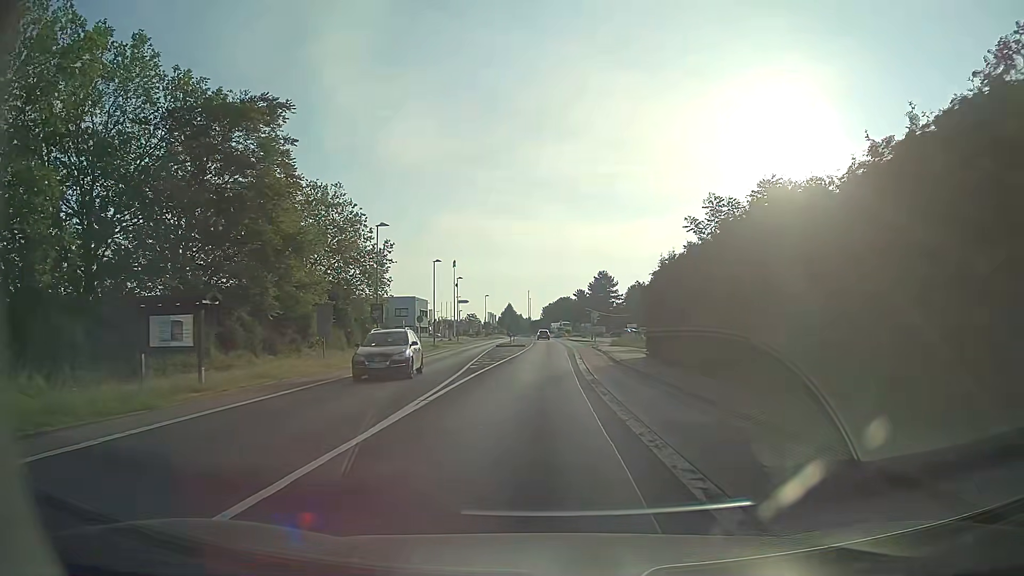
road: tertiary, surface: asphalt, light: Day
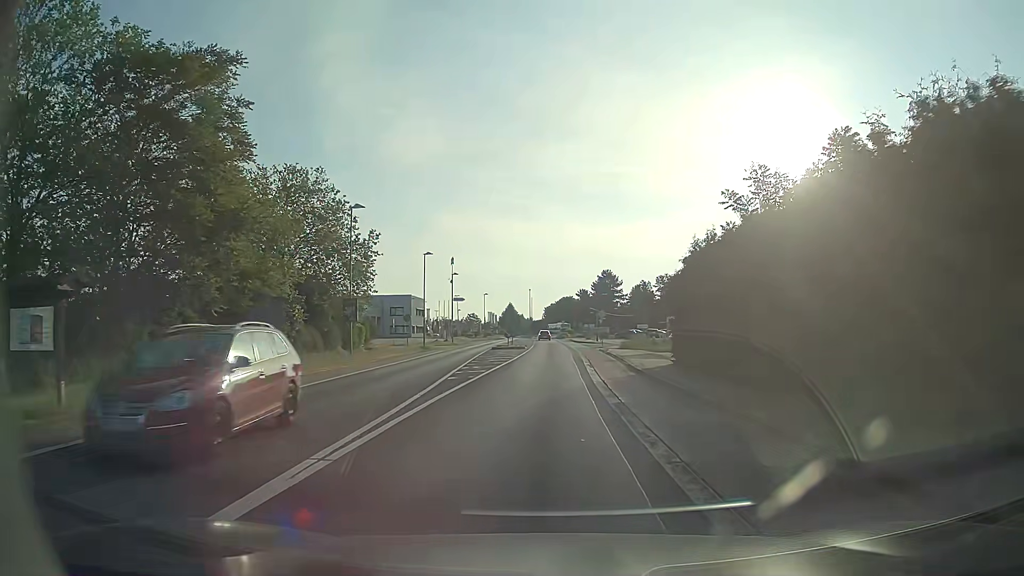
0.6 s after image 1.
(0.0, +6.1) m; -1°
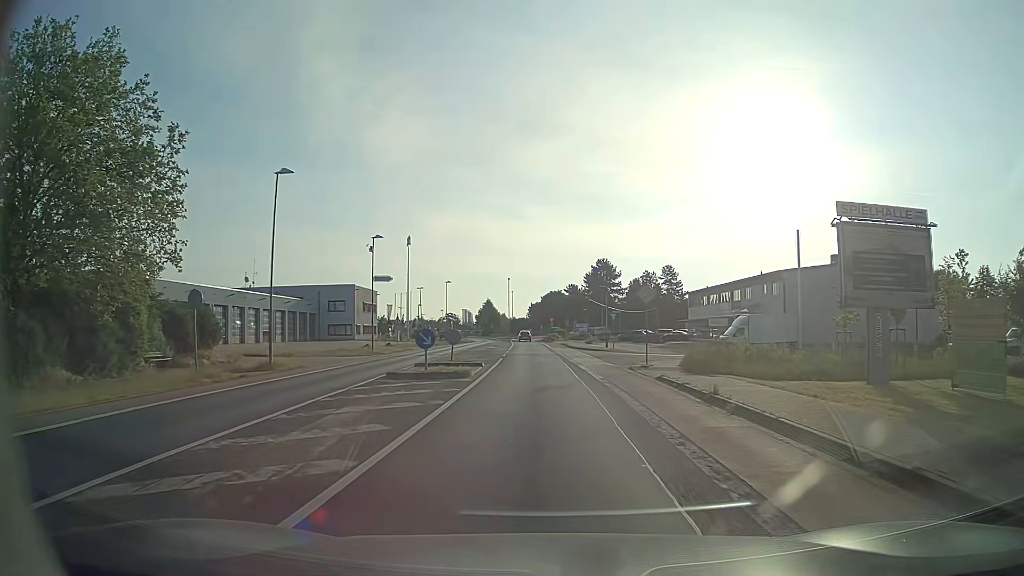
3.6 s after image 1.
(+0.3, +30.4) m; +2°
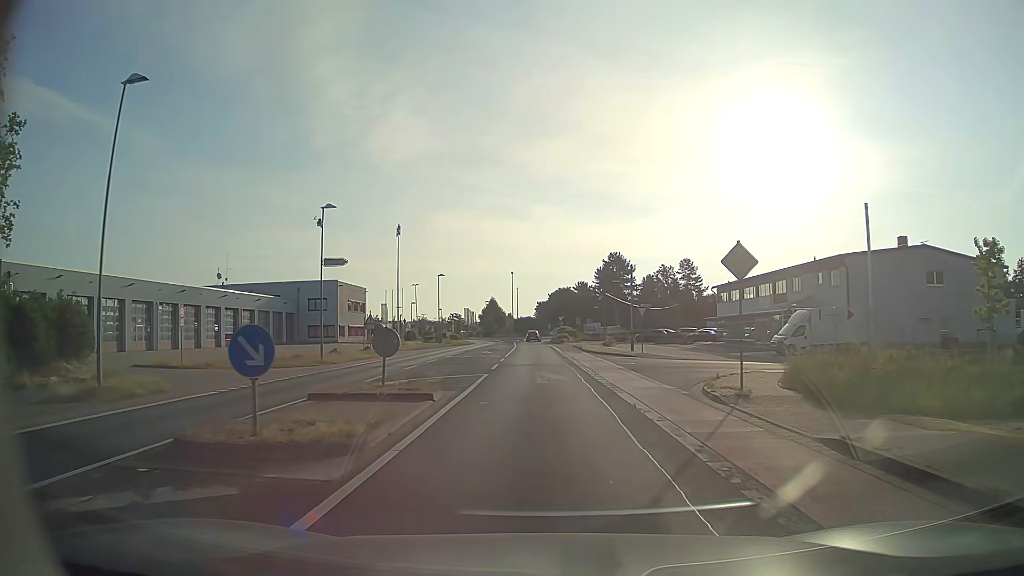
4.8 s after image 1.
(-0.1, +12.1) m; -1°
